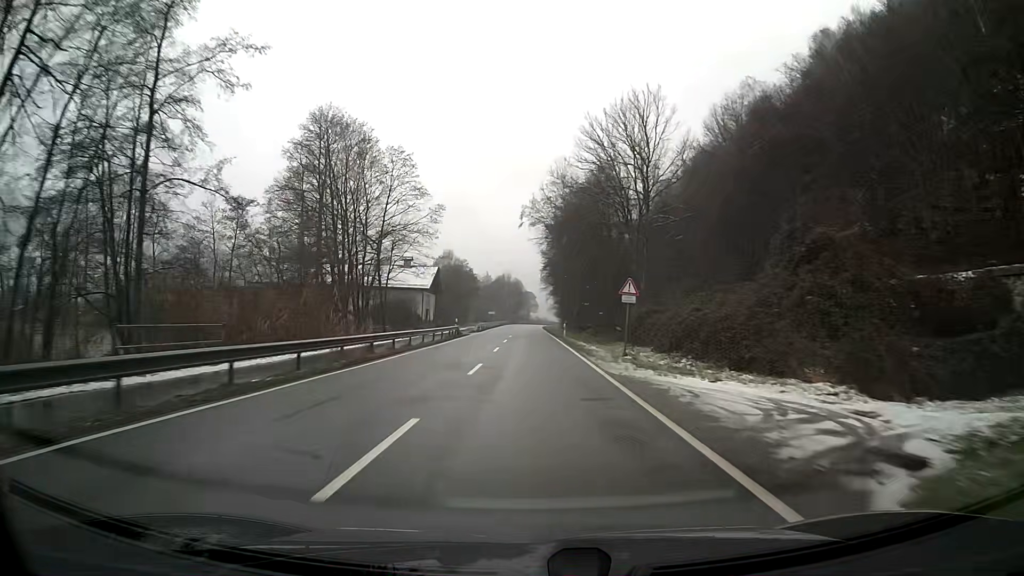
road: primary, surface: asphalt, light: Day
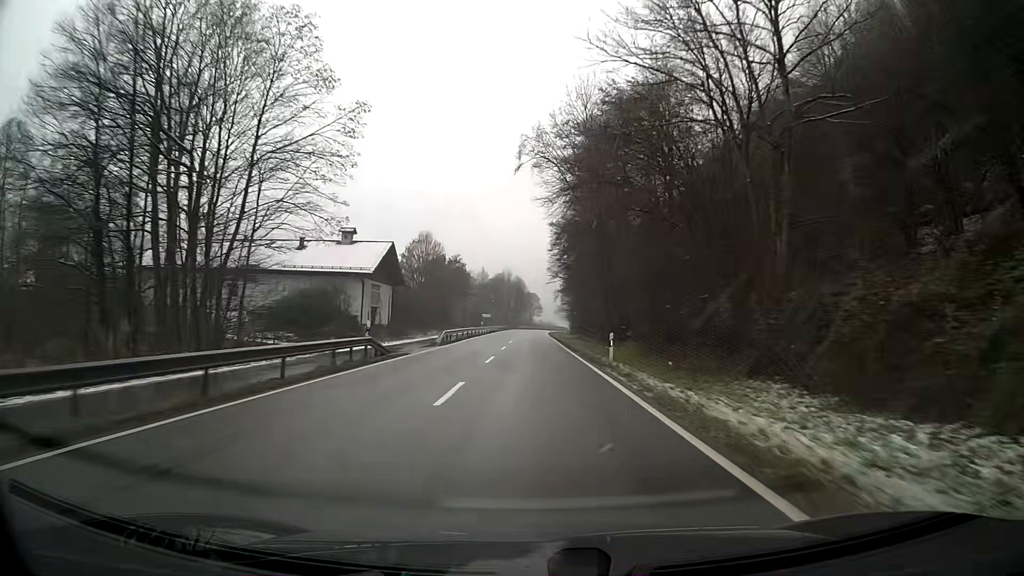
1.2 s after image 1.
(0.0, +29.5) m; 0°
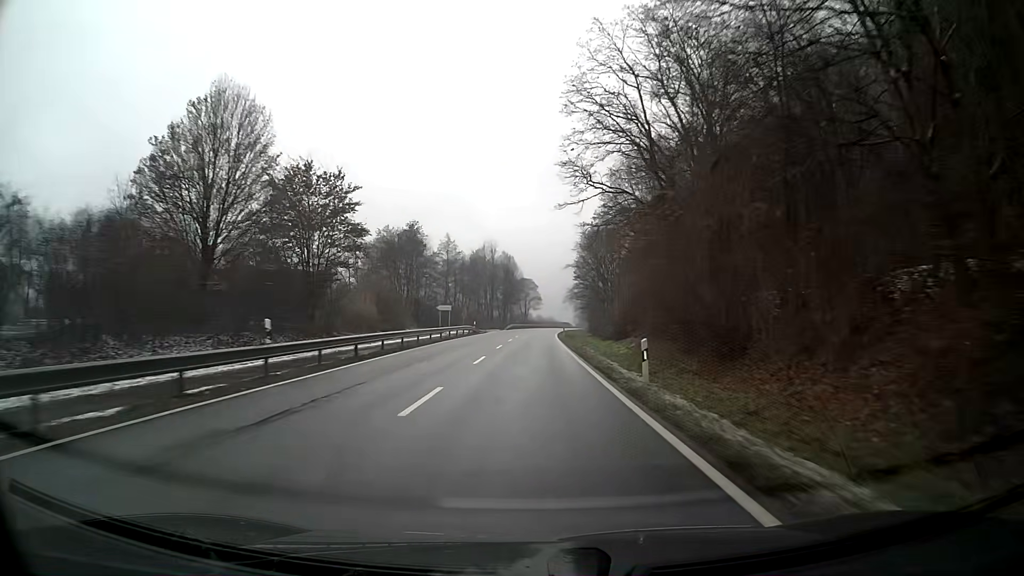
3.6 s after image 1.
(0.0, +60.8) m; 0°
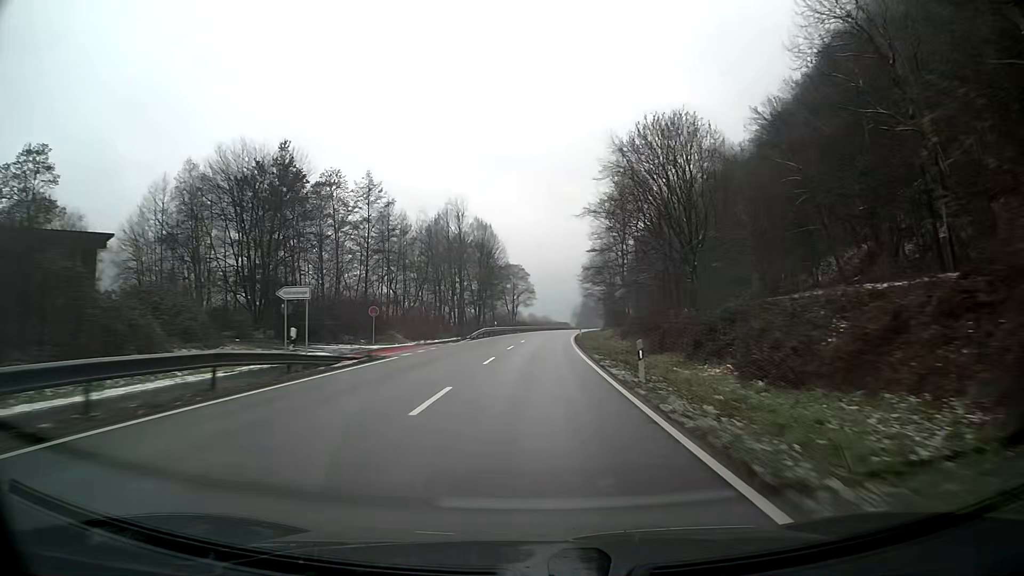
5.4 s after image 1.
(+0.3, +47.3) m; +1°
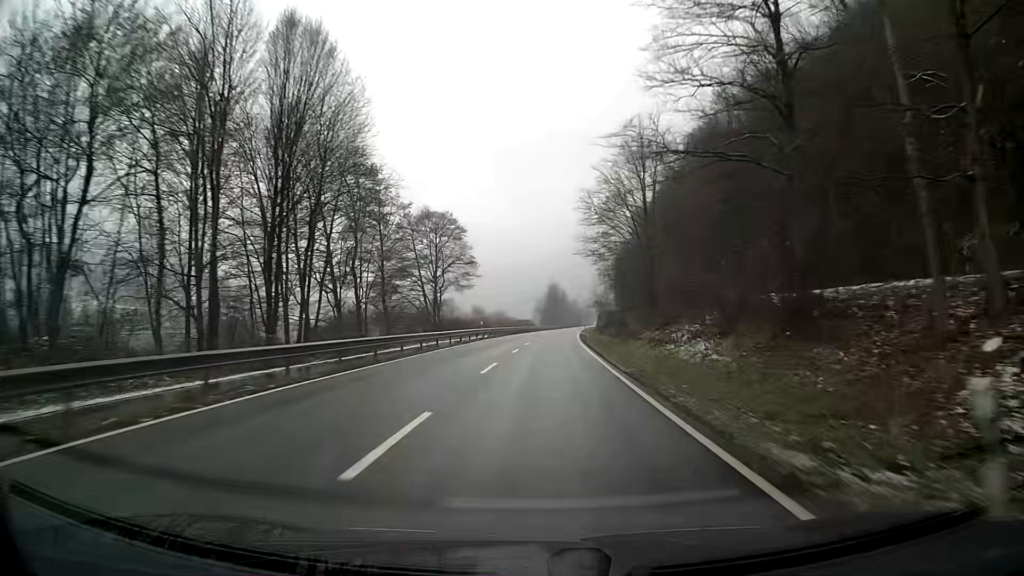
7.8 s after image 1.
(+1.9, +63.2) m; +4°
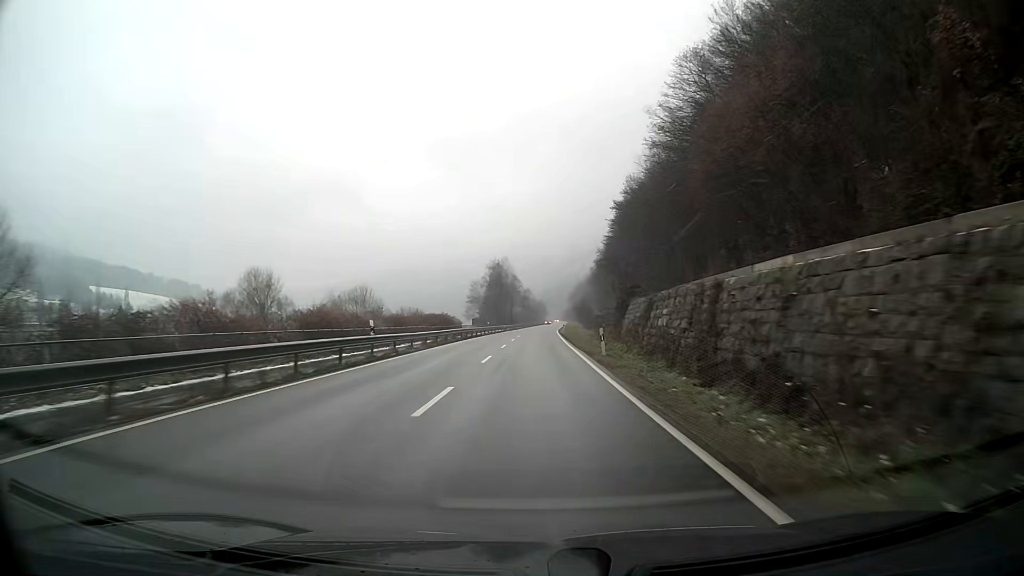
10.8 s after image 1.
(+3.4, +78.9) m; +4°
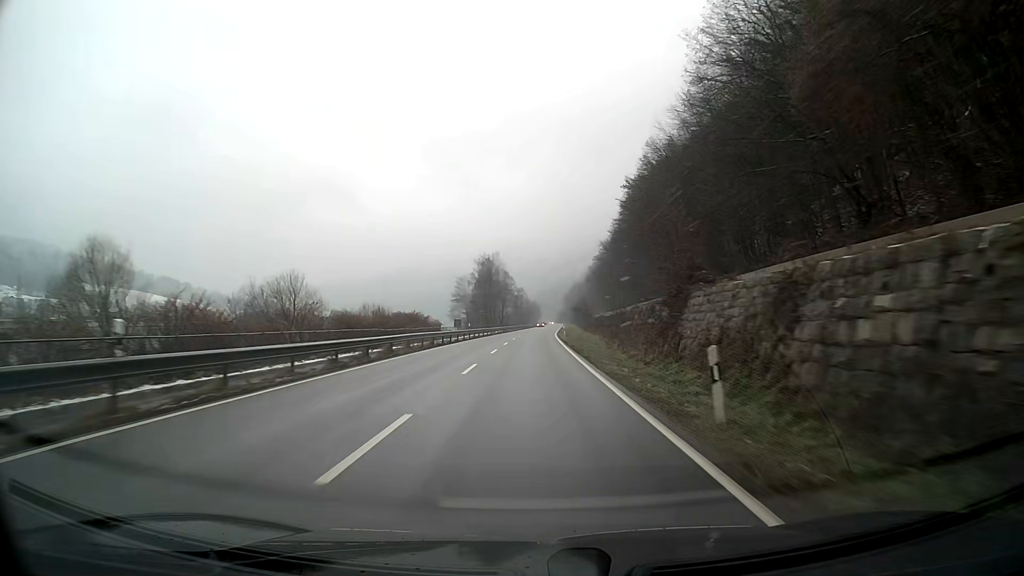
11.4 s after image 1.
(+0.1, +15.8) m; 0°
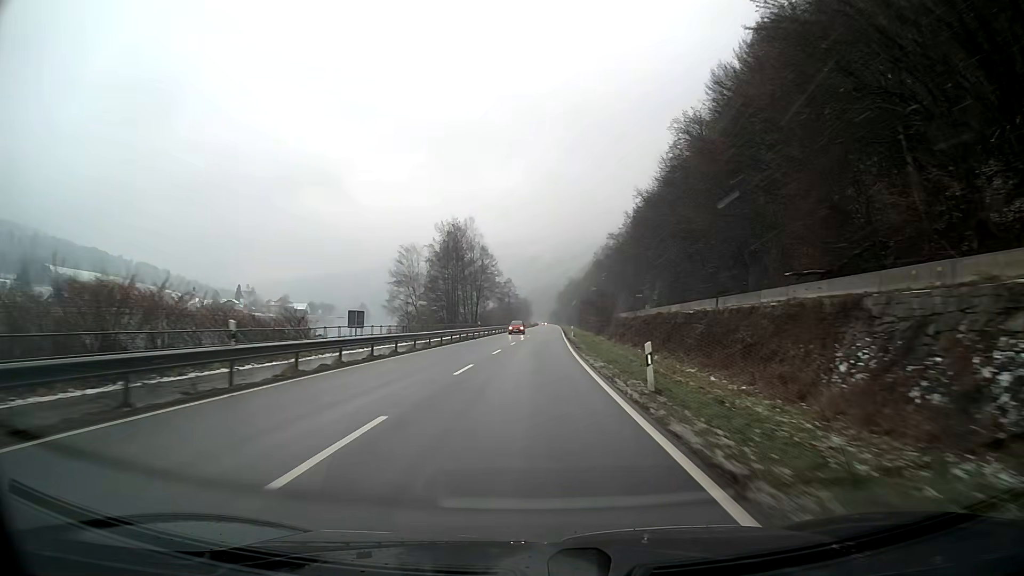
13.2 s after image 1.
(+0.3, +47.5) m; +1°
(0, +10) (0, +20) (0, +30) (+1, +40) (+1, +50) (+1, +60) (+2, +70) (+2, +80) (+2, +90) (+3, +100) m
